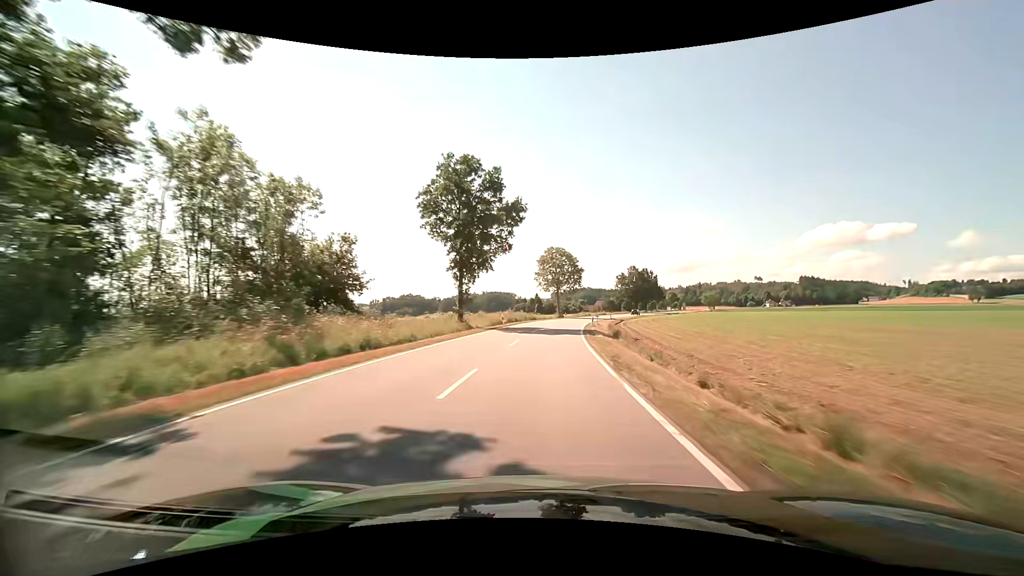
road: tertiary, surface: asphalt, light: Day
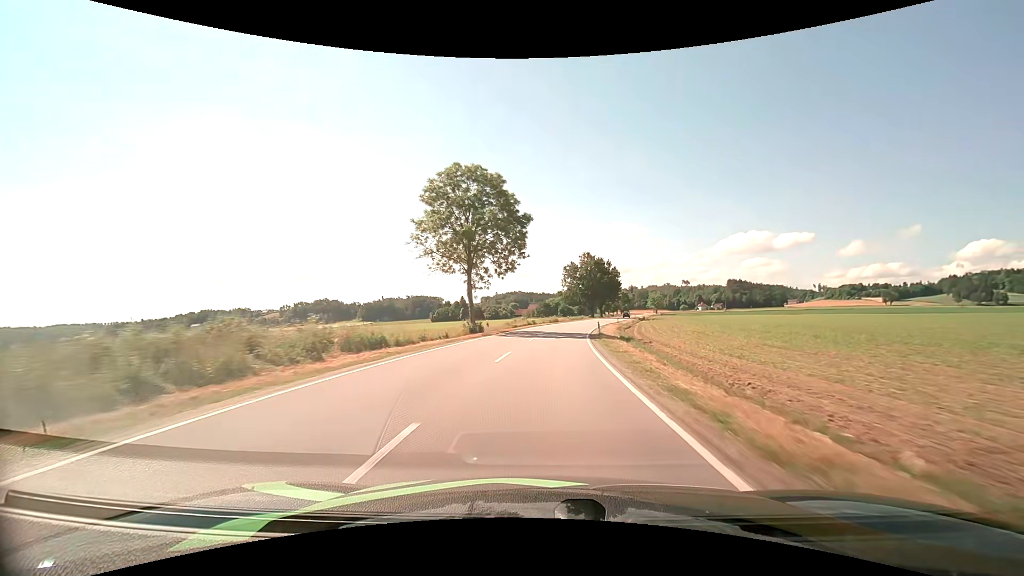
(+3.2, +53.6) m; +7°
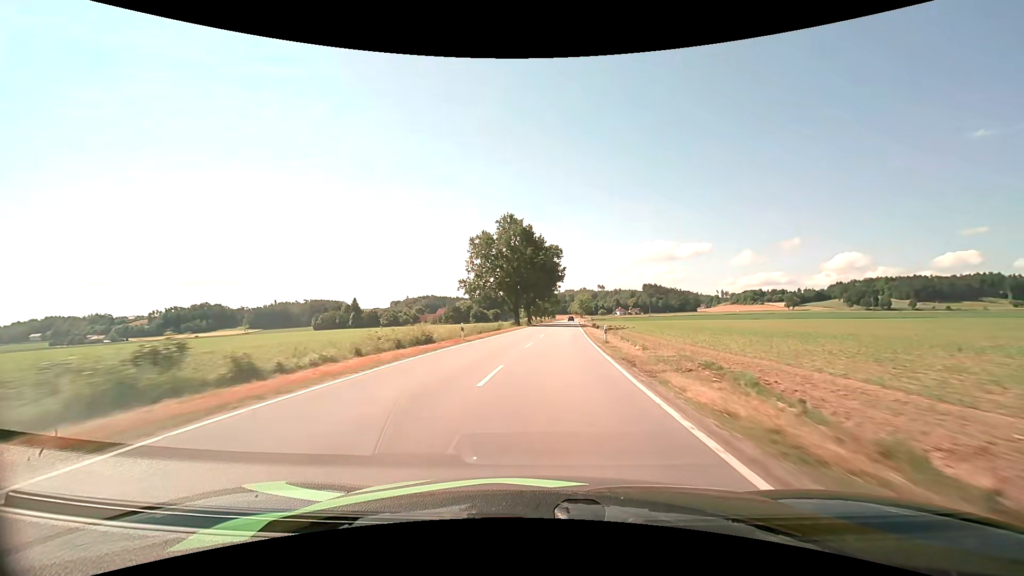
(+4.4, +52.7) m; +10°
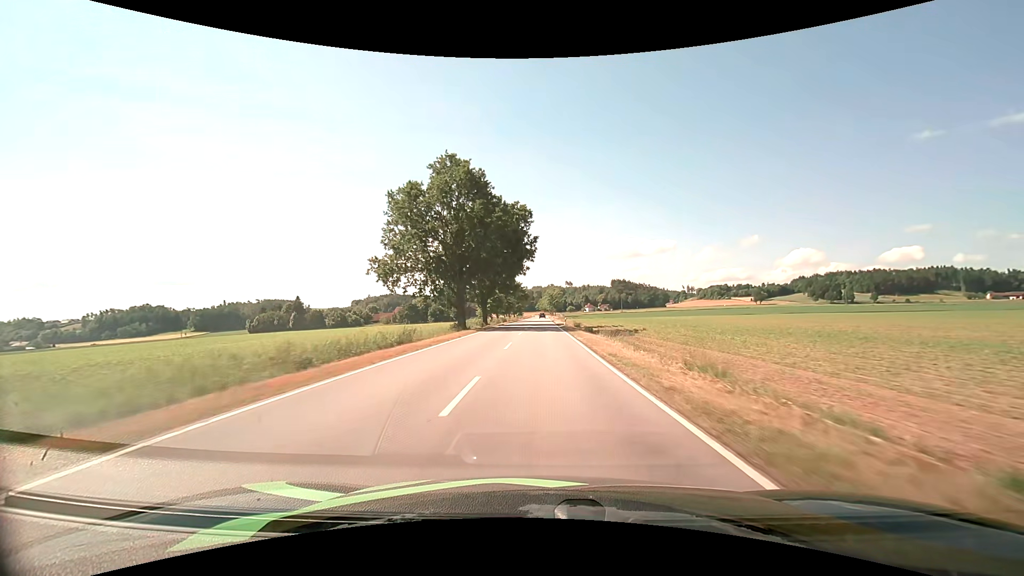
(+0.9, +26.9) m; +4°
